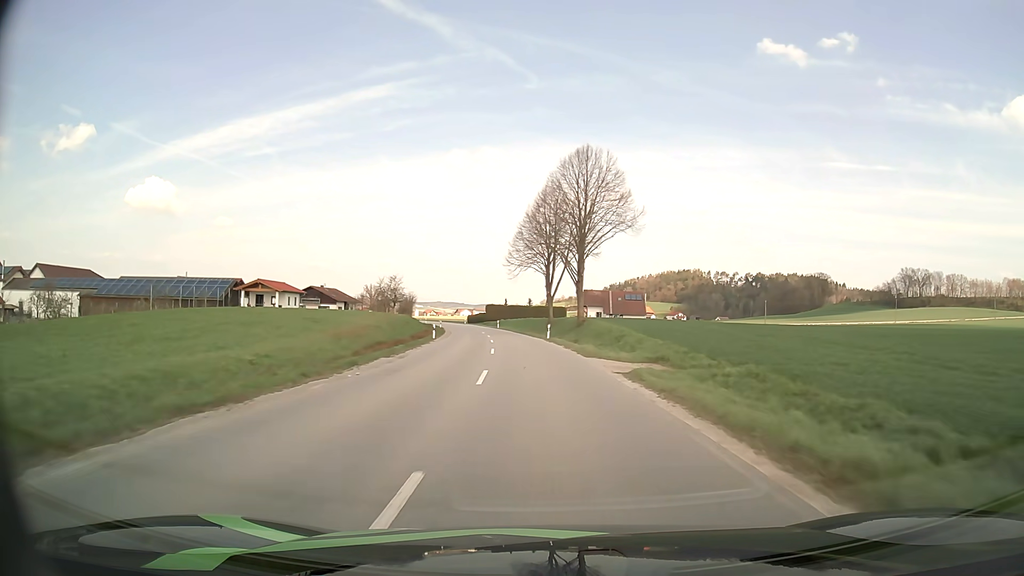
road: secondary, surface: asphalt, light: Day
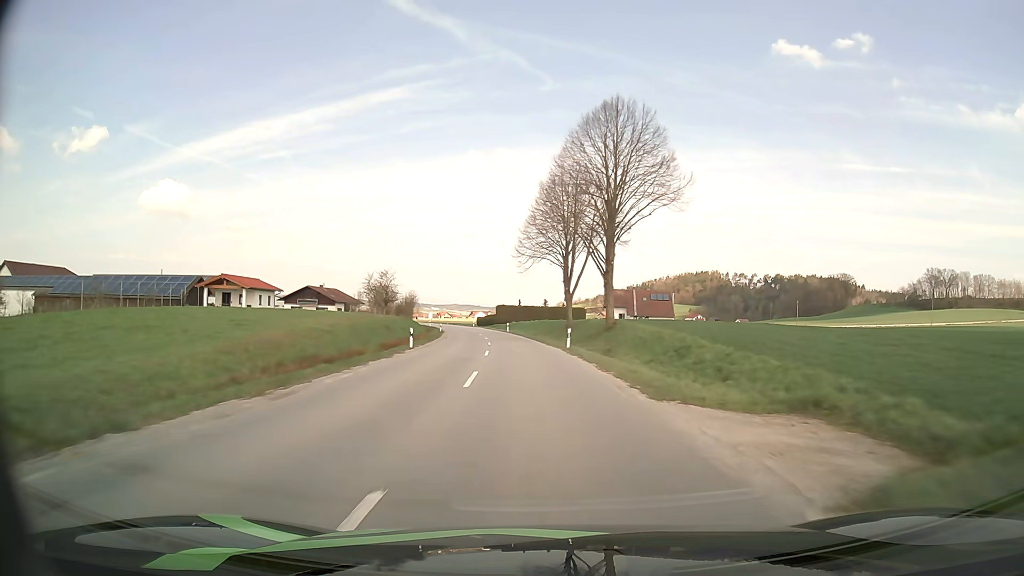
(-0.1, +12.7) m; -1°
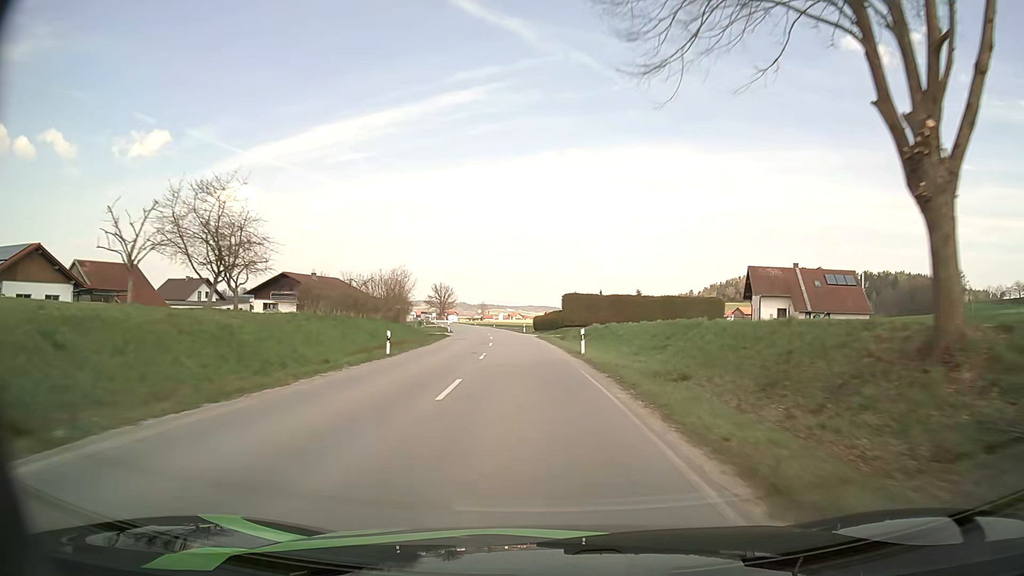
(-2.8, +50.2) m; -6°
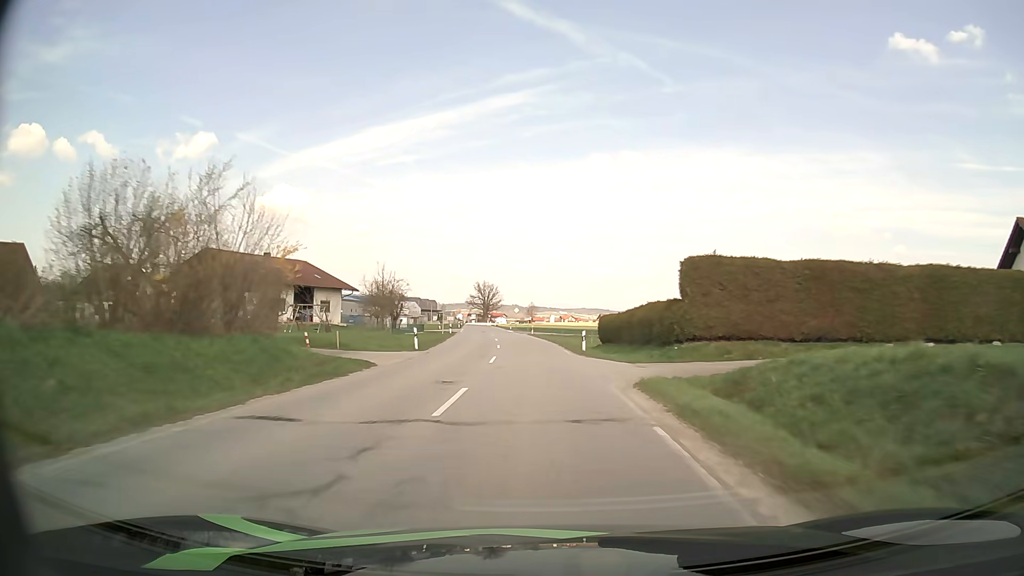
(-1.5, +38.0) m; -5°
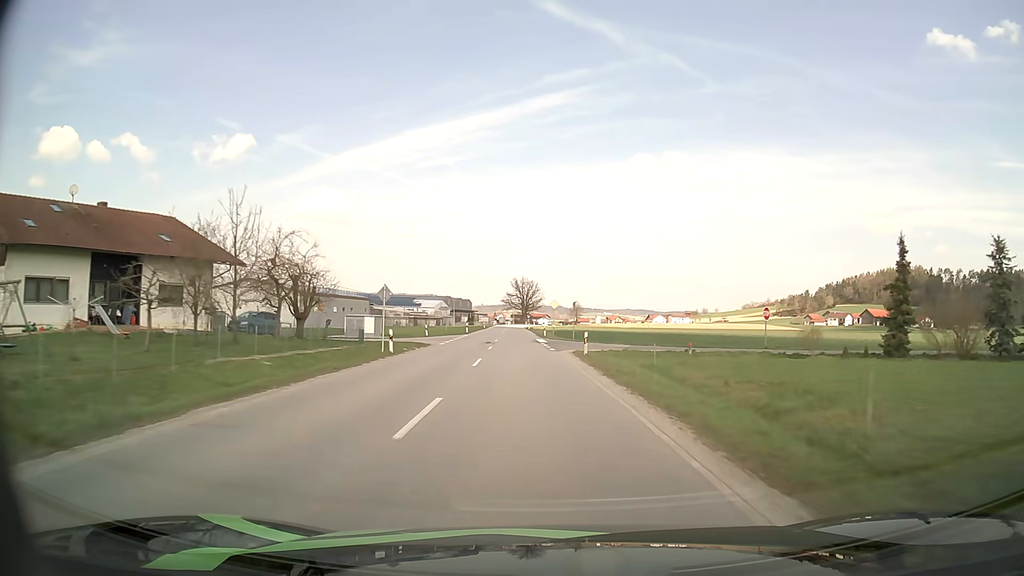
(-1.0, +38.2) m; -4°
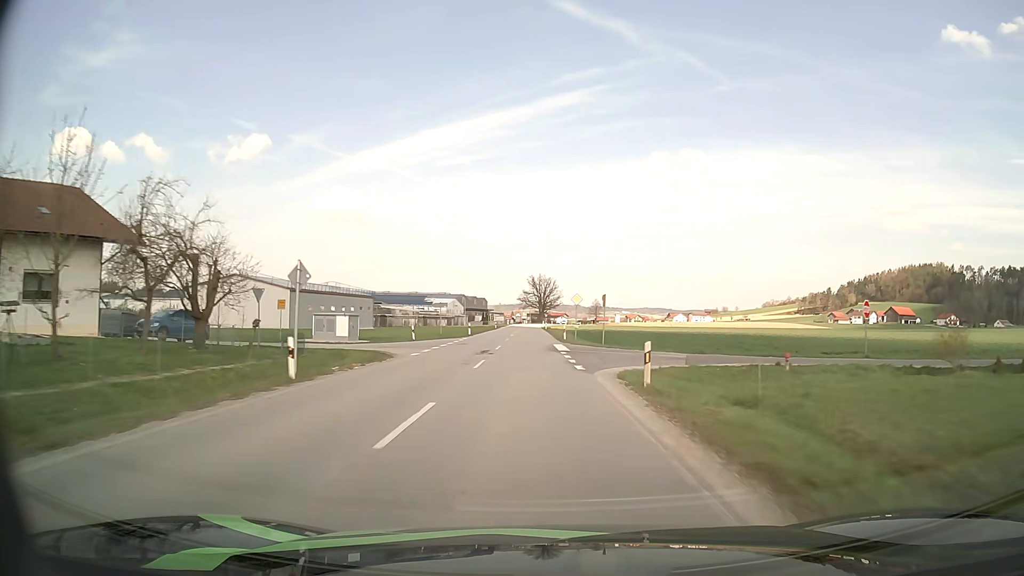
(-0.2, +12.7) m; -1°
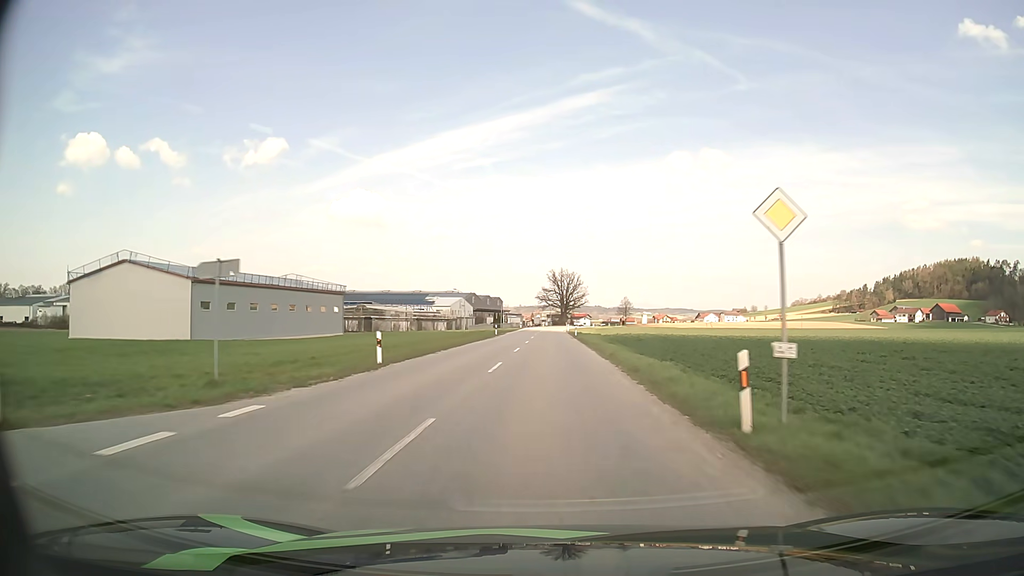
(-1.1, +37.9) m; -2°
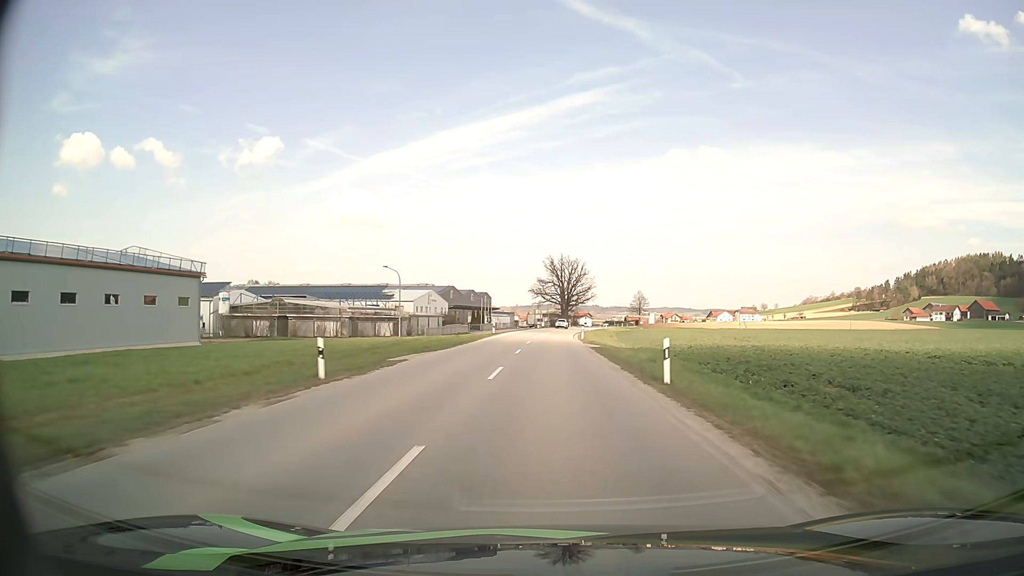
(+0.1, +50.0) m; 0°
(0, +10) (0, +20) (0, +30) (0, +40) (+1, +50) (+1, +60) (+2, +70) (+2, +80) (+3, +90) (+4, +100) m
